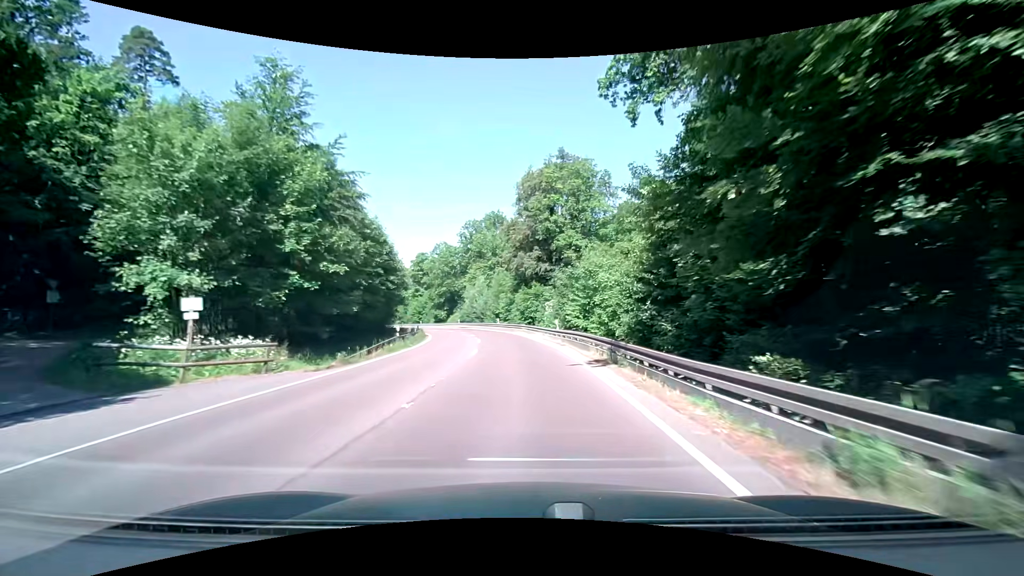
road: secondary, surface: asphalt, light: Day
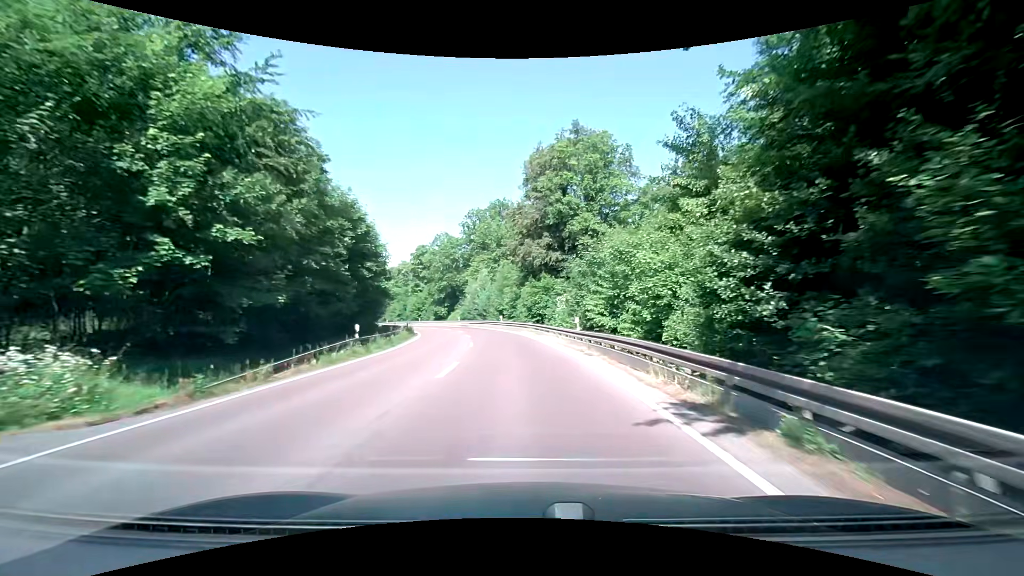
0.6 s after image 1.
(0.0, +8.7) m; 0°
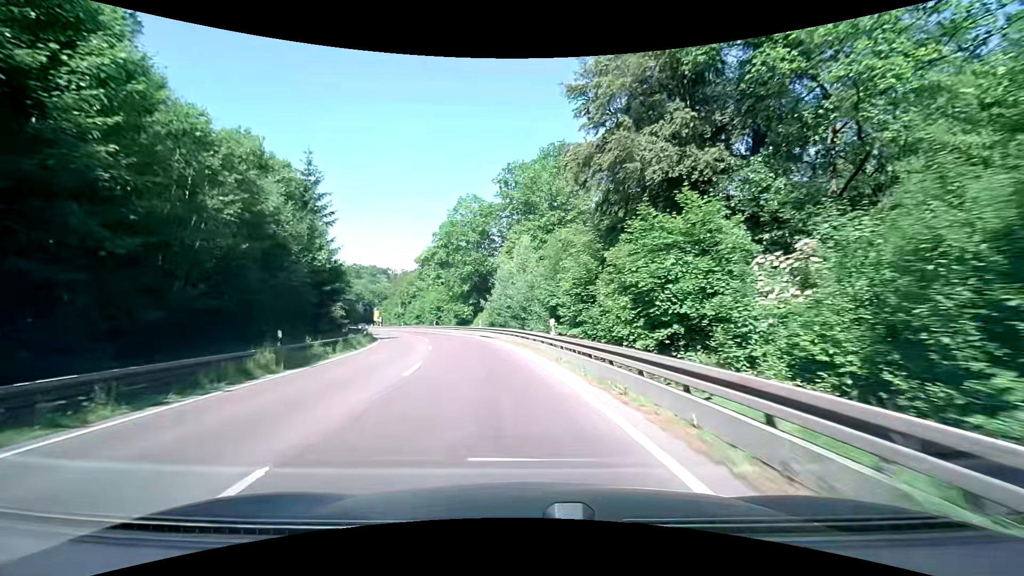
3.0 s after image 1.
(-1.3, +34.3) m; -6°
(0, +10) (-1, +20) (-3, +30) (-5, +39) (-8, +49) (-12, +59) (-15, +68) (-19, +77) (-23, +86) (-27, +95) m
